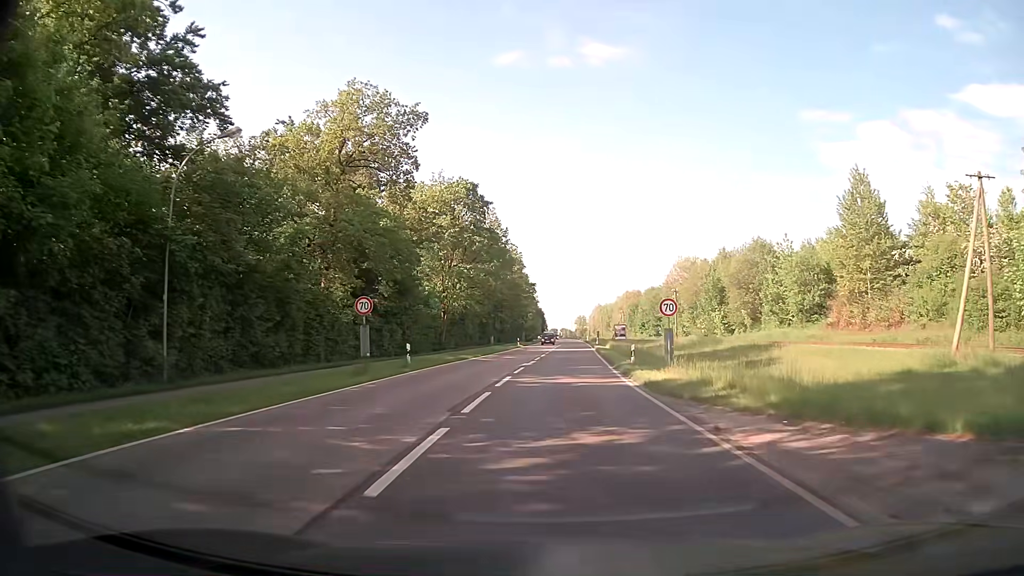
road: secondary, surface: asphalt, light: Day
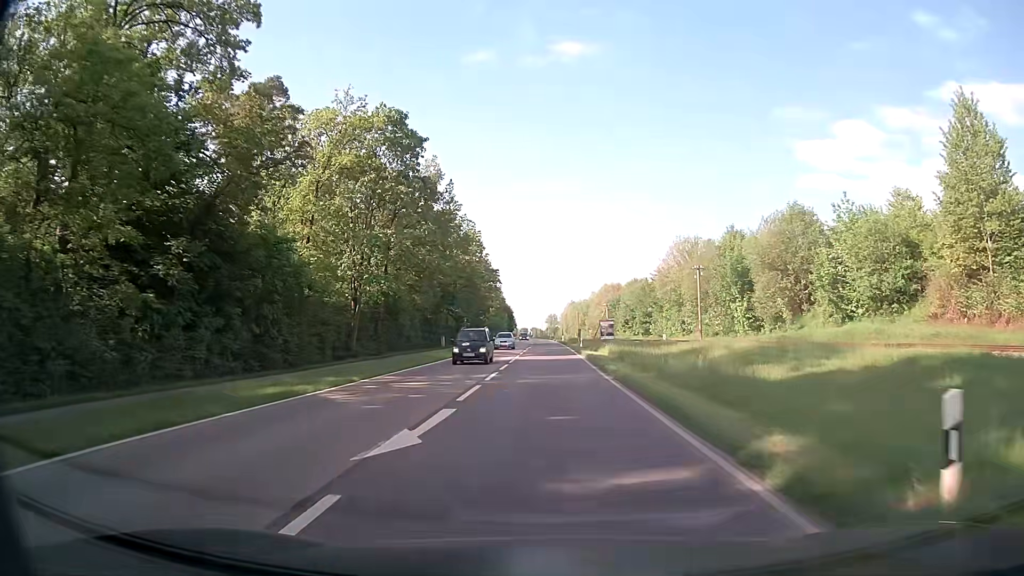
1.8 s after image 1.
(+0.4, +22.1) m; +2°
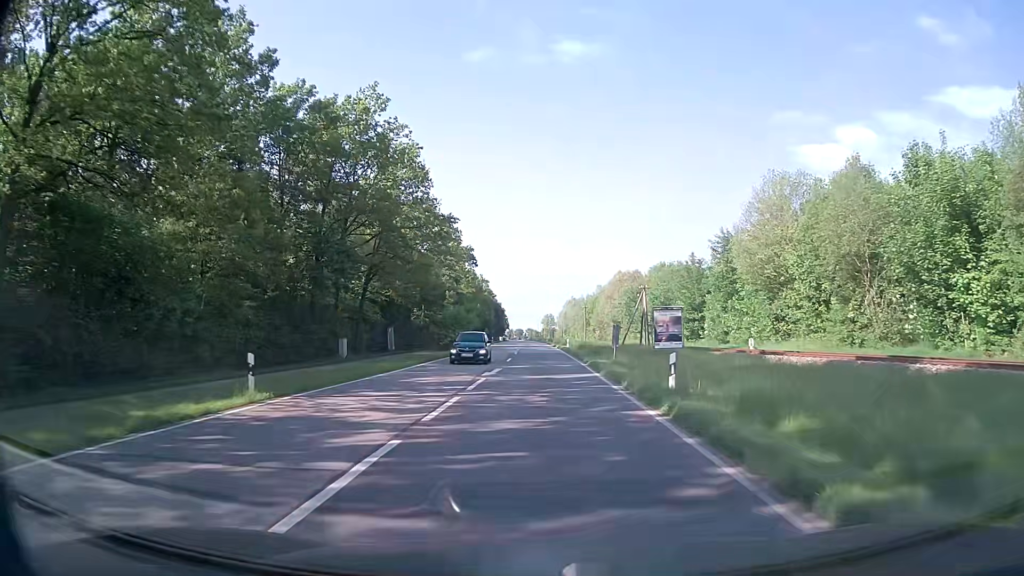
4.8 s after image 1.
(+0.1, +39.3) m; 0°
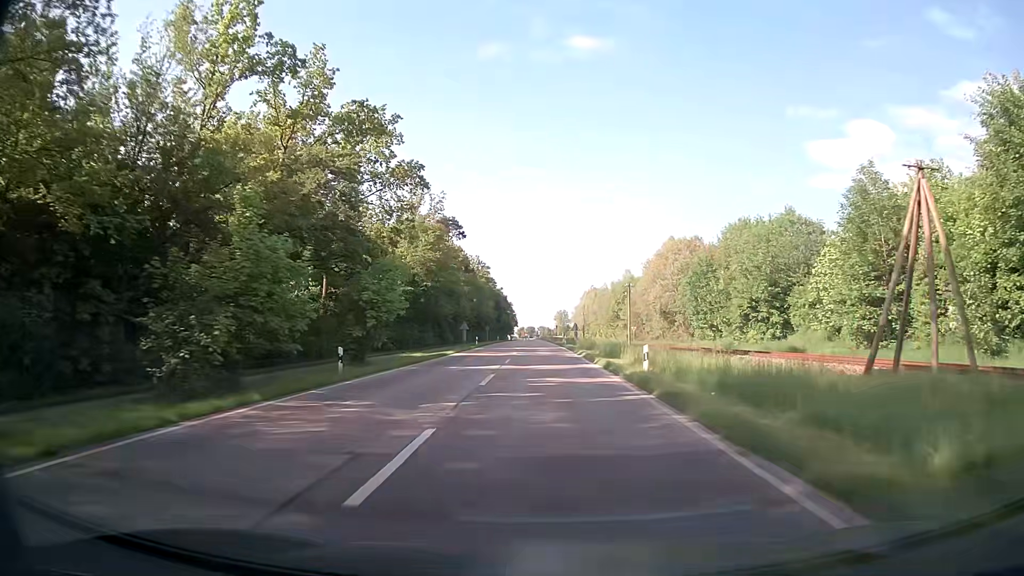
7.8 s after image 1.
(-0.4, +41.6) m; -1°
(0, +10) (0, +20) (0, +30) (0, +40) (-1, +50) (-1, +60) (-1, +70) (-1, +80) (-2, +90) (-2, +100) m
